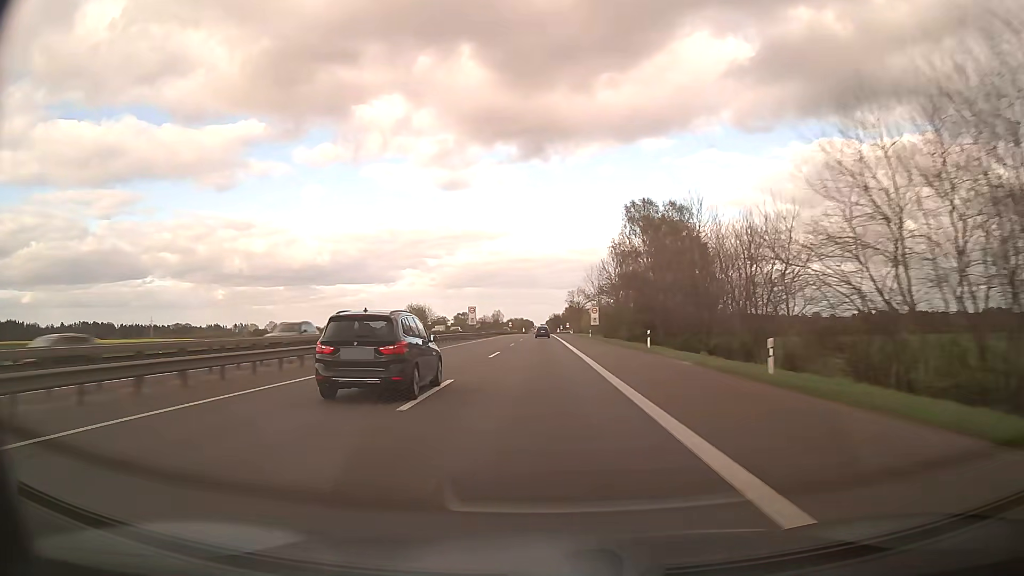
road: motorway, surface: asphalt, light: Day
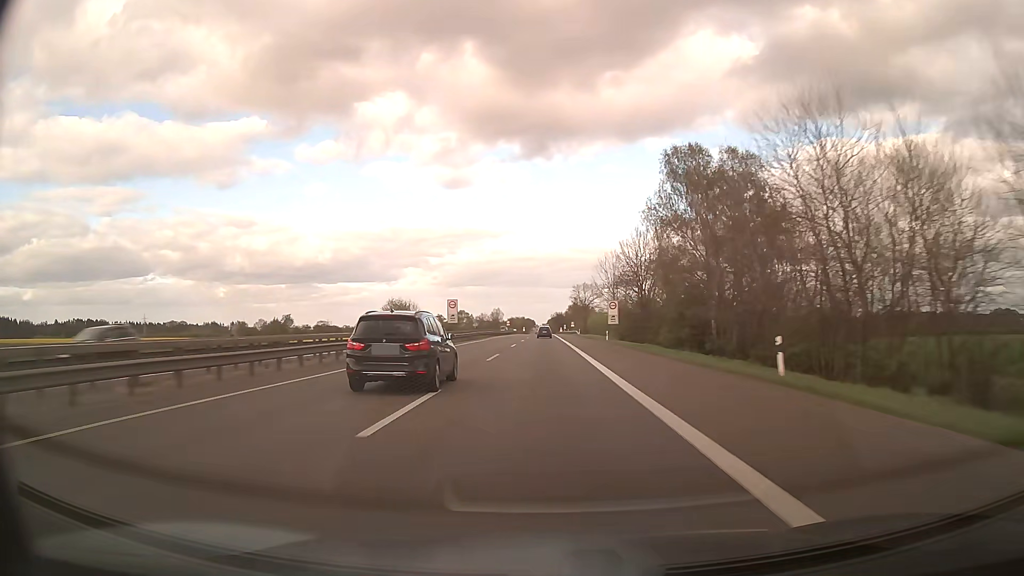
(0.0, +20.4) m; 0°
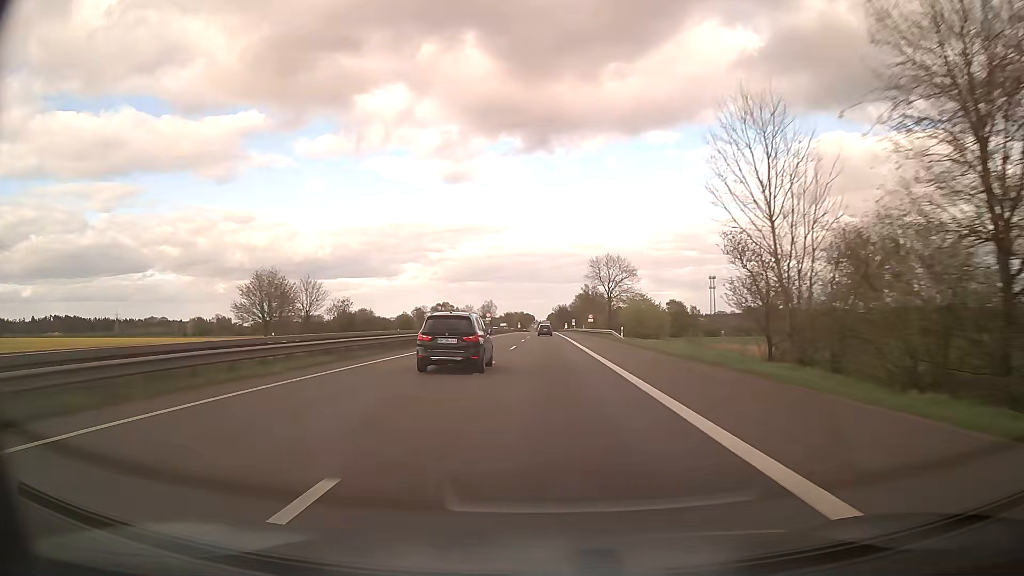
(-0.1, +61.6) m; 0°
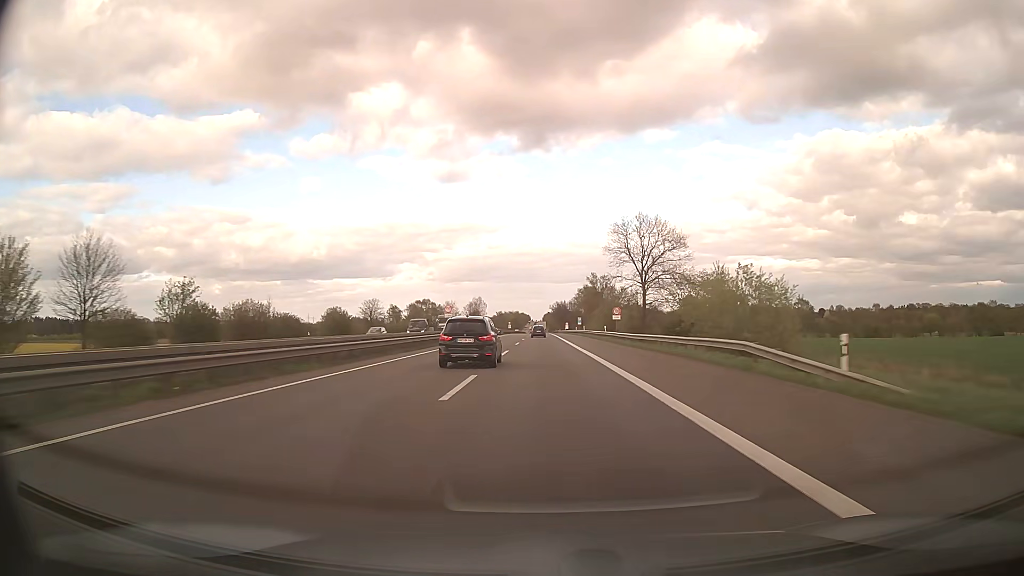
(+0.2, +41.2) m; 0°
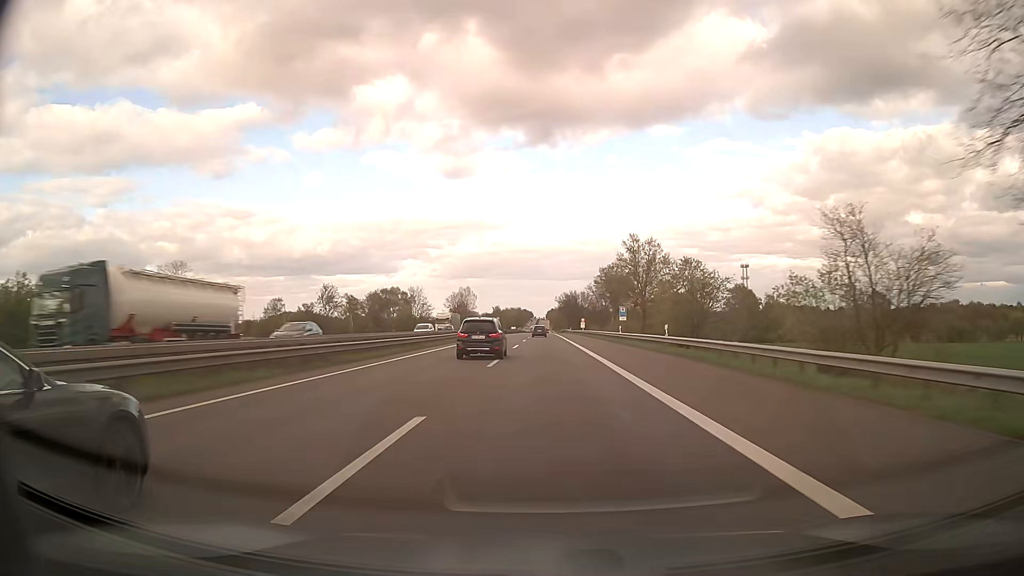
(-0.1, +61.8) m; 0°
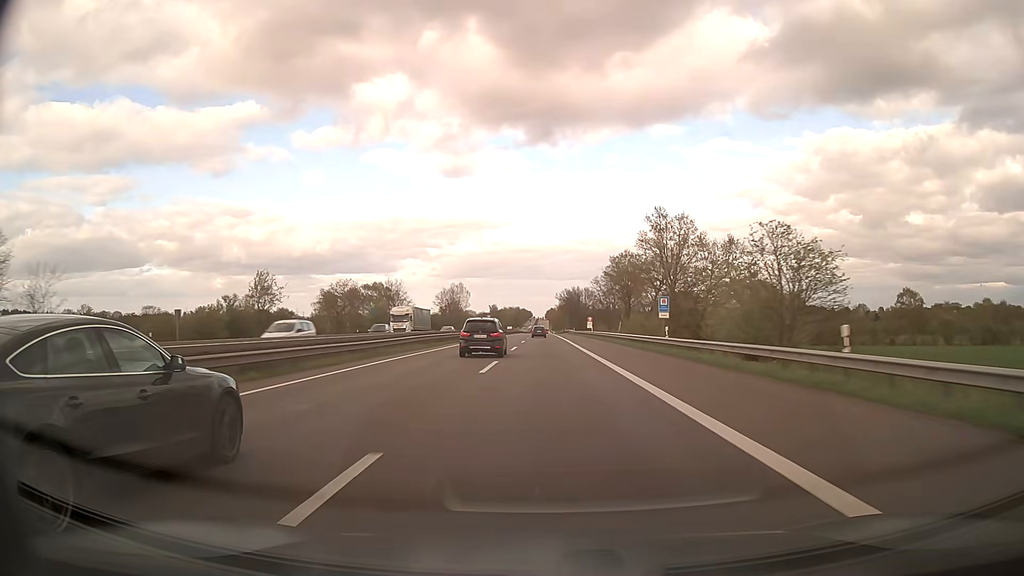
(0.0, +20.7) m; 0°
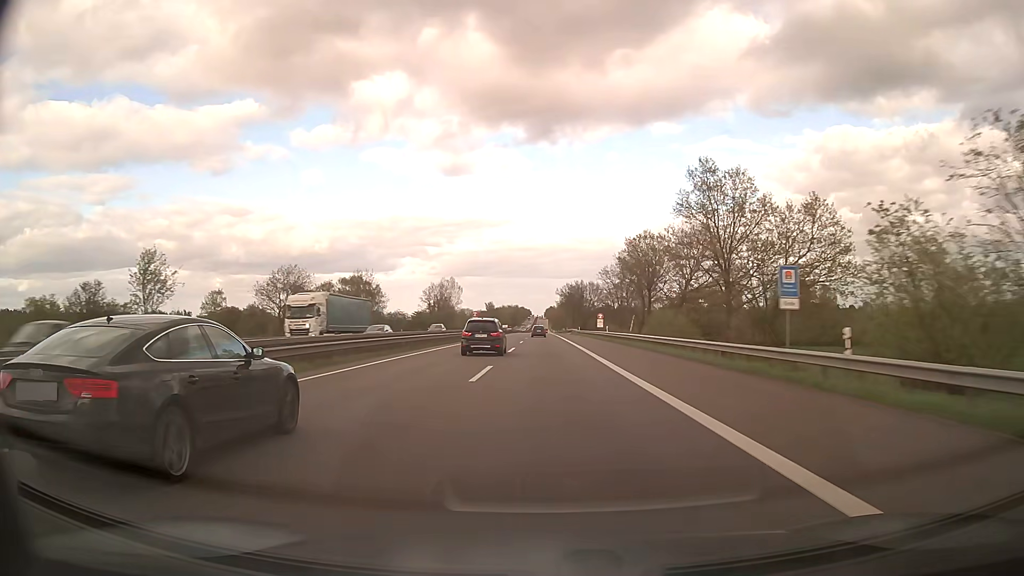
(0.0, +20.7) m; 0°
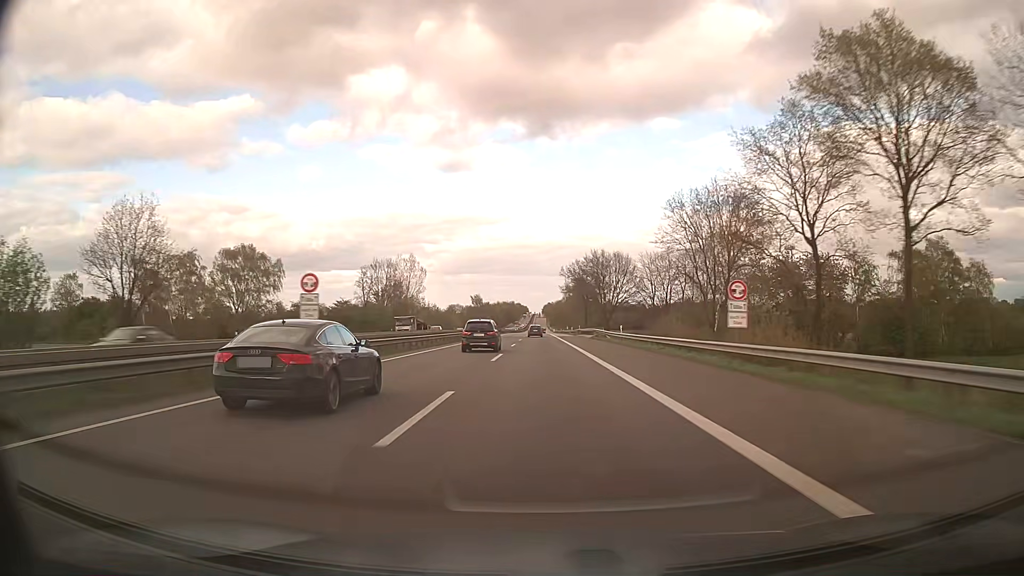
(+0.1, +62.1) m; 0°
(0, +10) (0, +20) (0, +30) (0, +40) (0, +50) (0, +60) (0, +70) (0, +80) (0, +90) (0, +100) m
